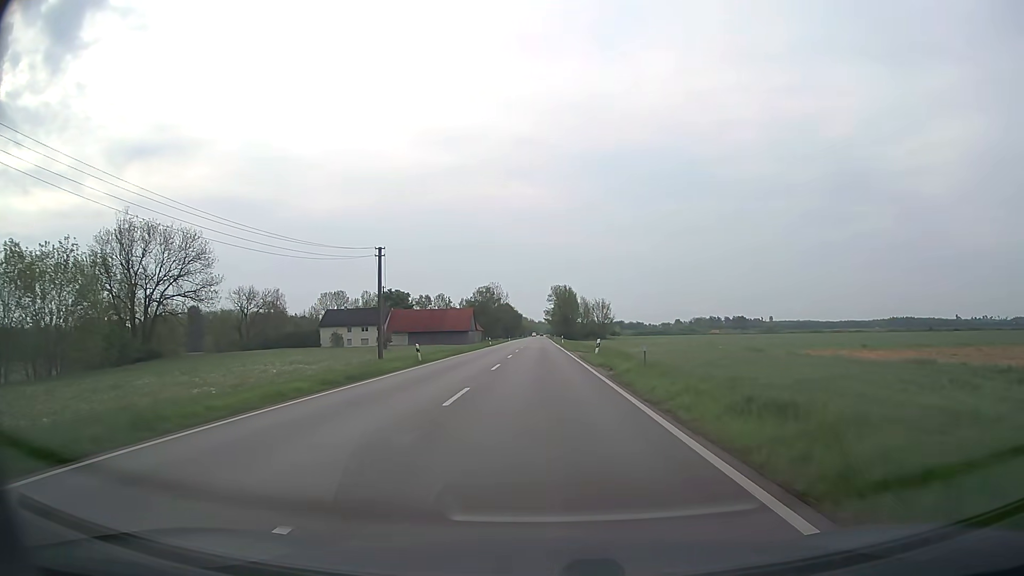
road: secondary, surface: asphalt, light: Day
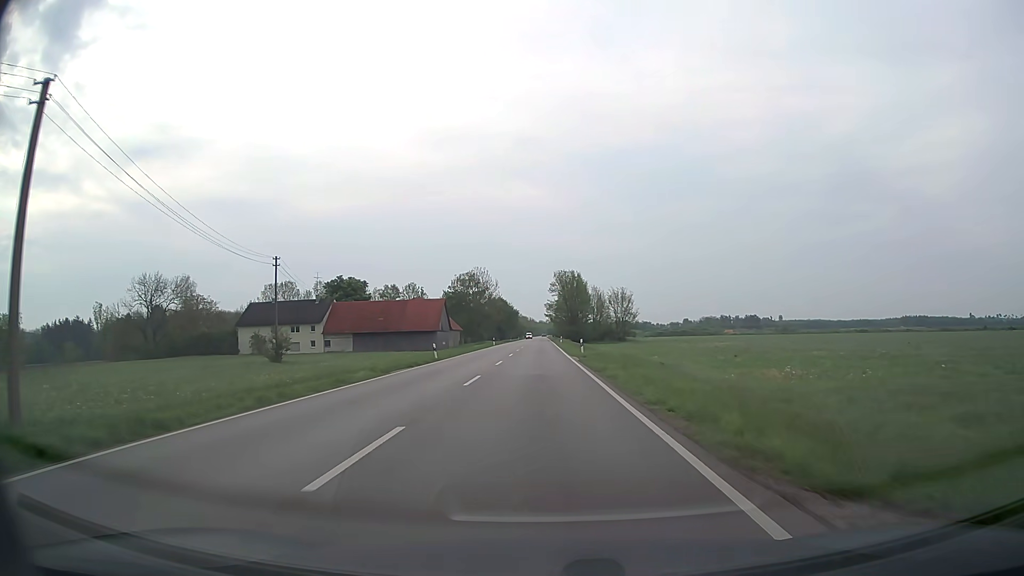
(+0.1, +42.9) m; 0°
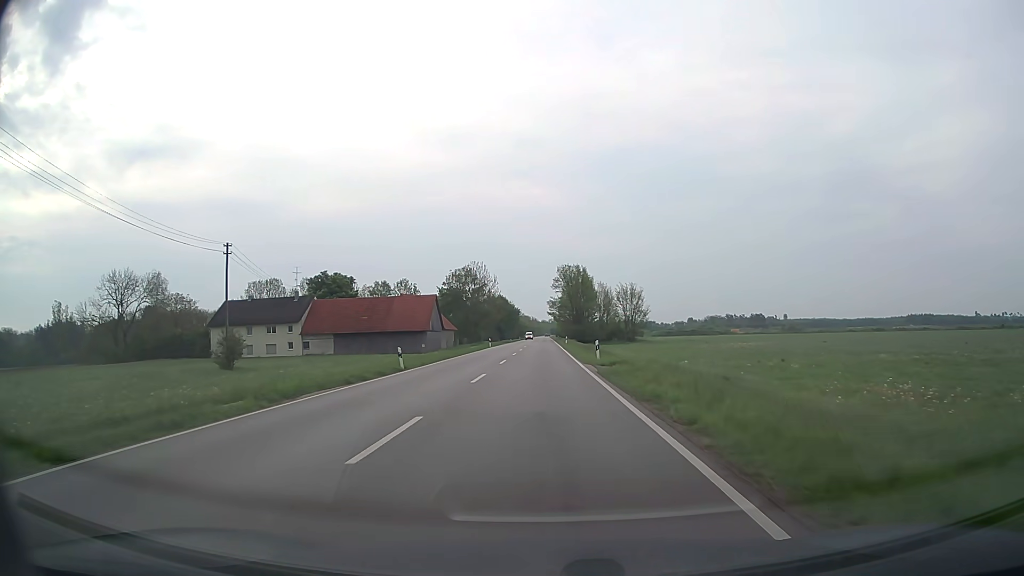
(0.0, +10.7) m; 0°
(0, +10) (0, +20) (0, +30) (0, +40) (0, +50) (0, +60) (0, +70) (0, +80) (0, +90) (0, +100) m
